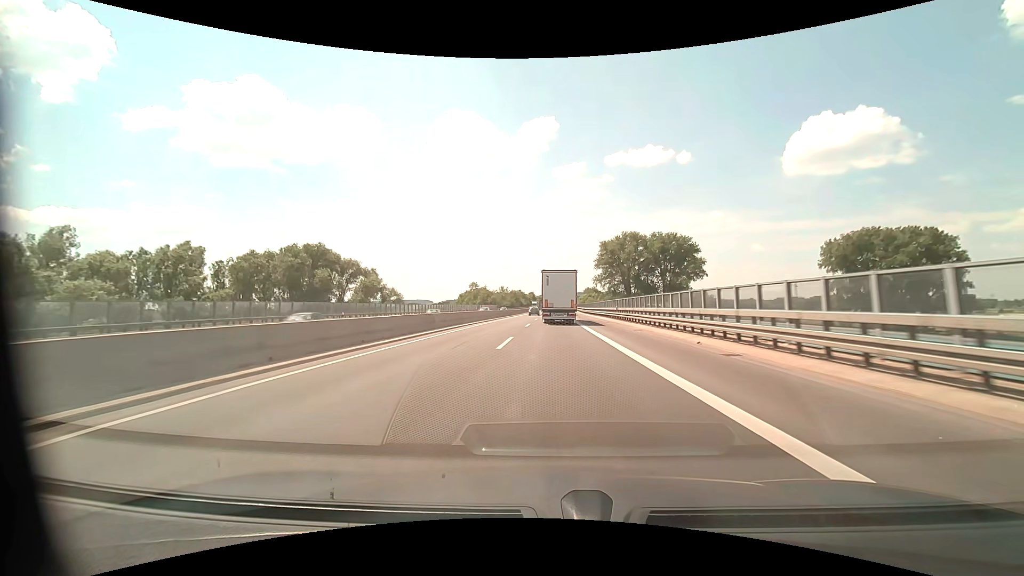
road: motorway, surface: asphalt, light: Day
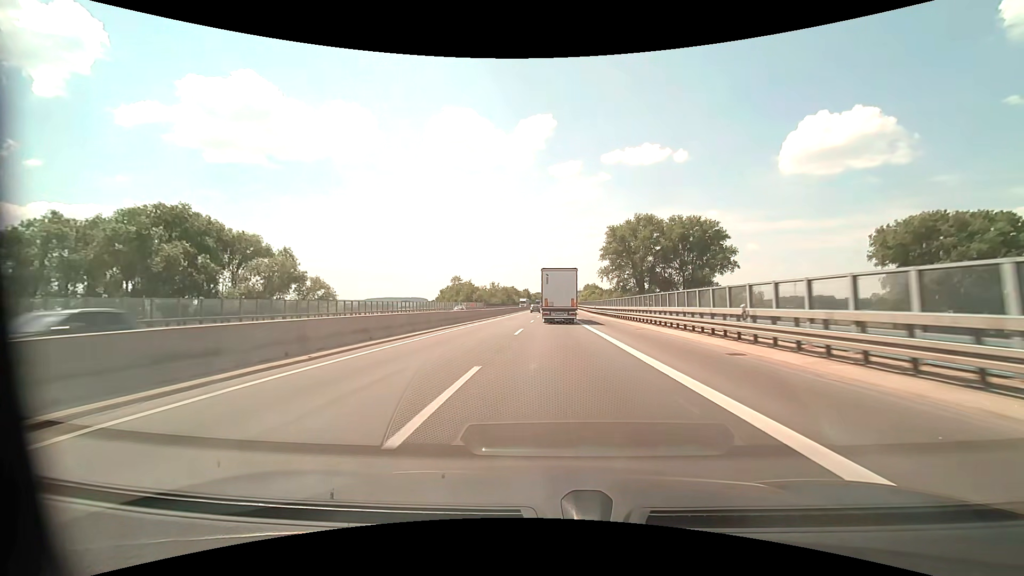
(+0.1, +29.3) m; +1°
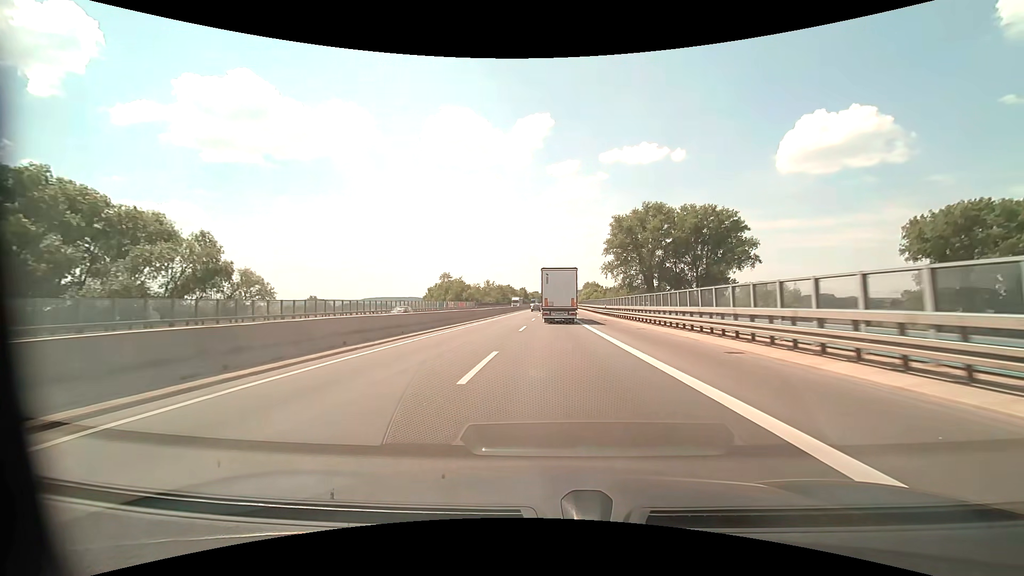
(0.0, +14.4) m; 0°
